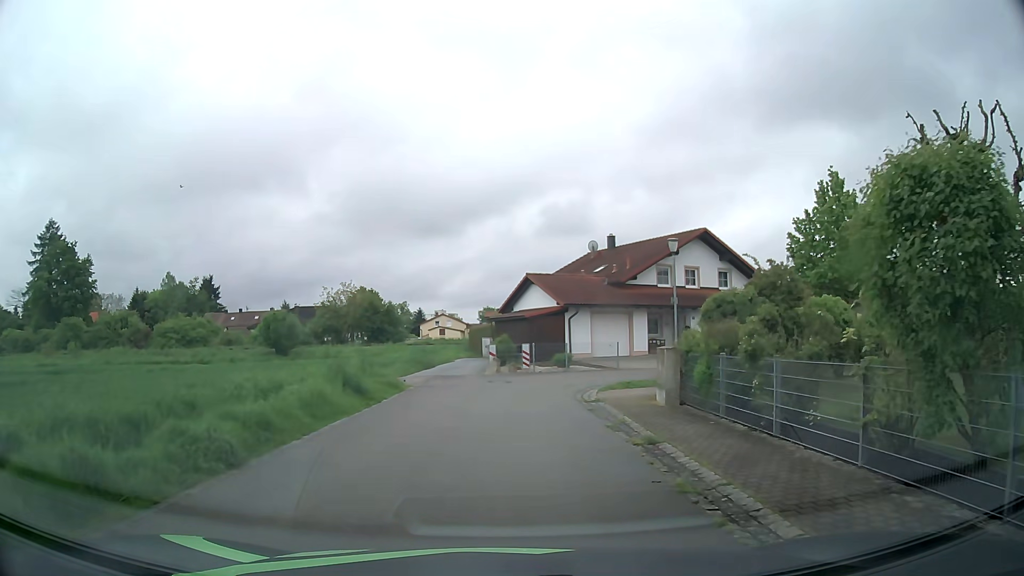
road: residential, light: Day
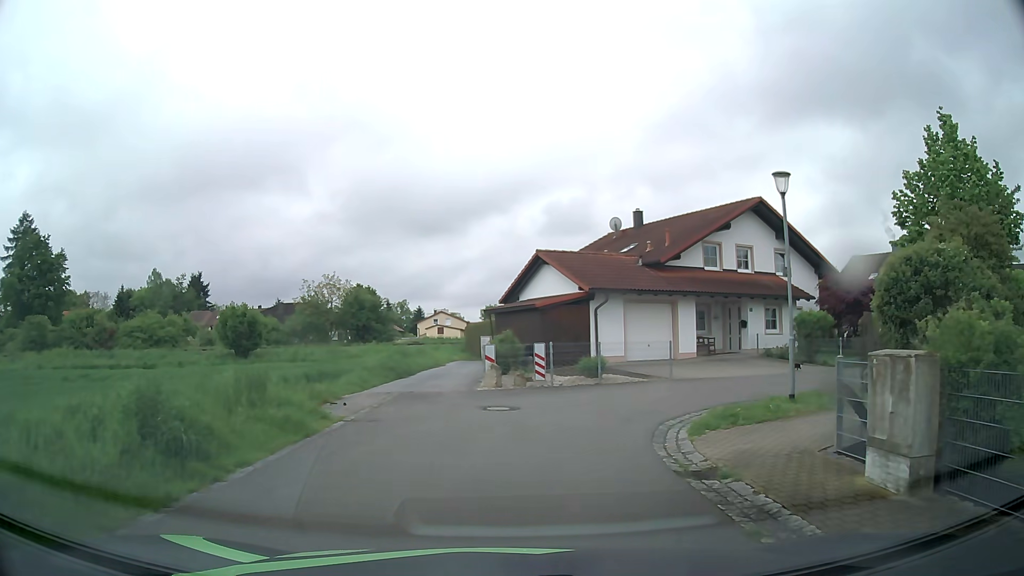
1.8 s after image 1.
(0.0, +8.9) m; 0°
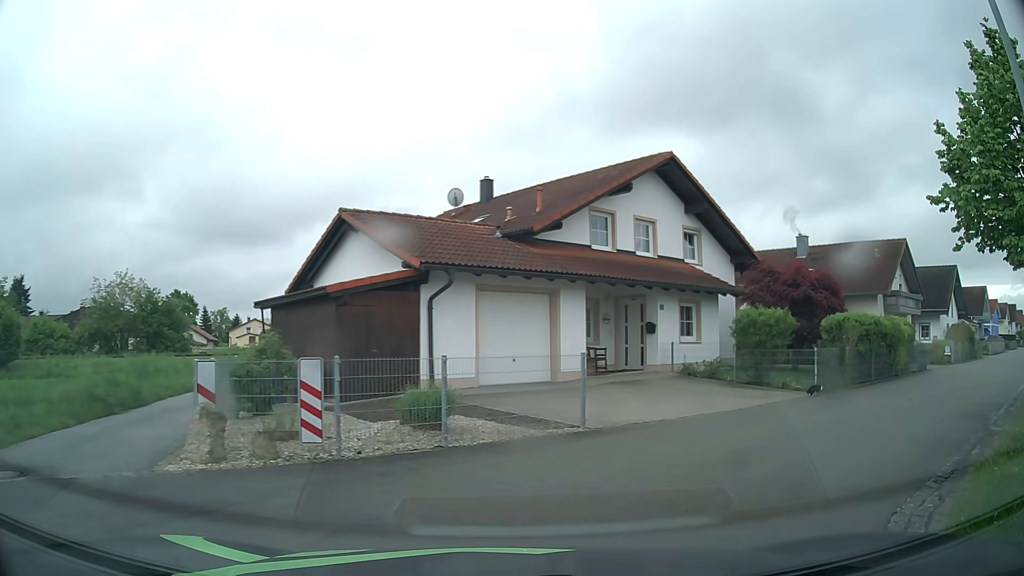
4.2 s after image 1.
(+0.5, +10.1) m; +14°
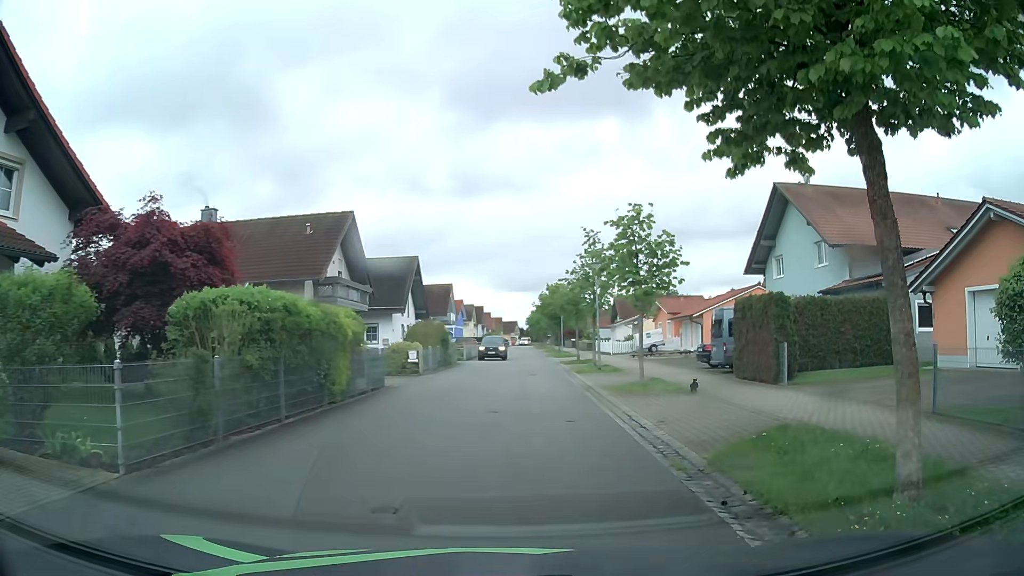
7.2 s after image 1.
(+4.6, +9.8) m; +48°
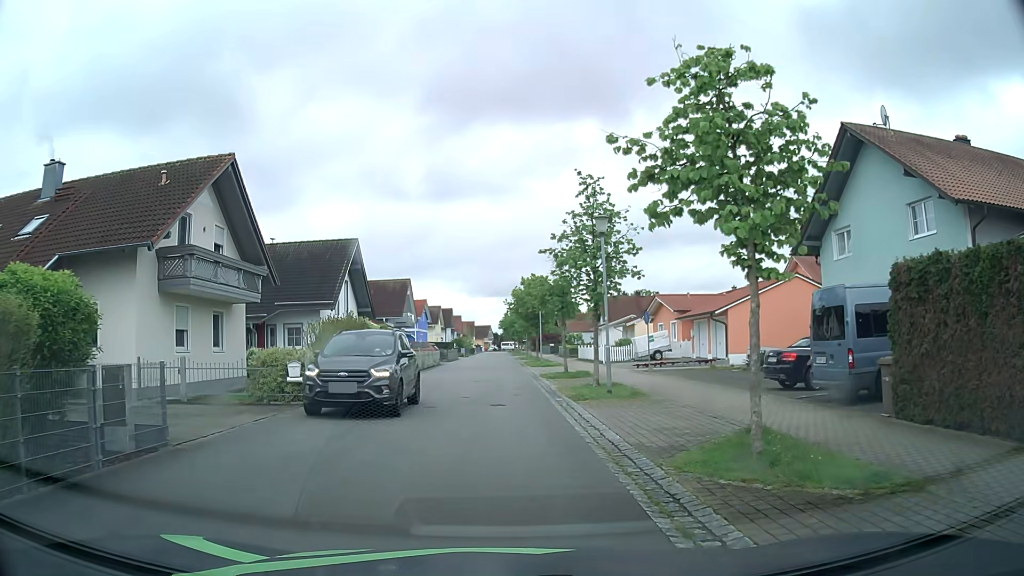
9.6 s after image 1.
(+0.8, +11.2) m; +3°
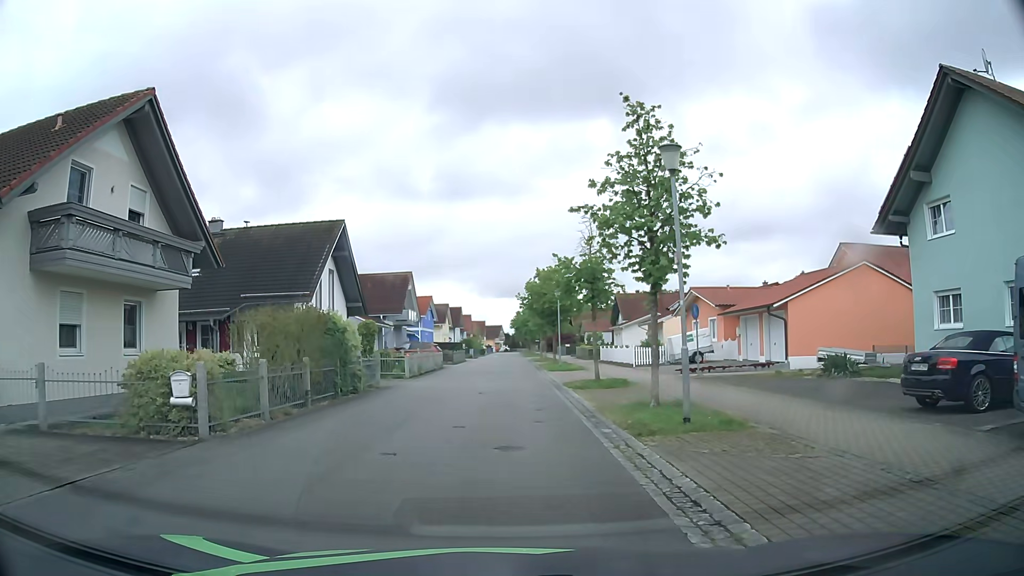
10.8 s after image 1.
(0.0, +6.4) m; 0°
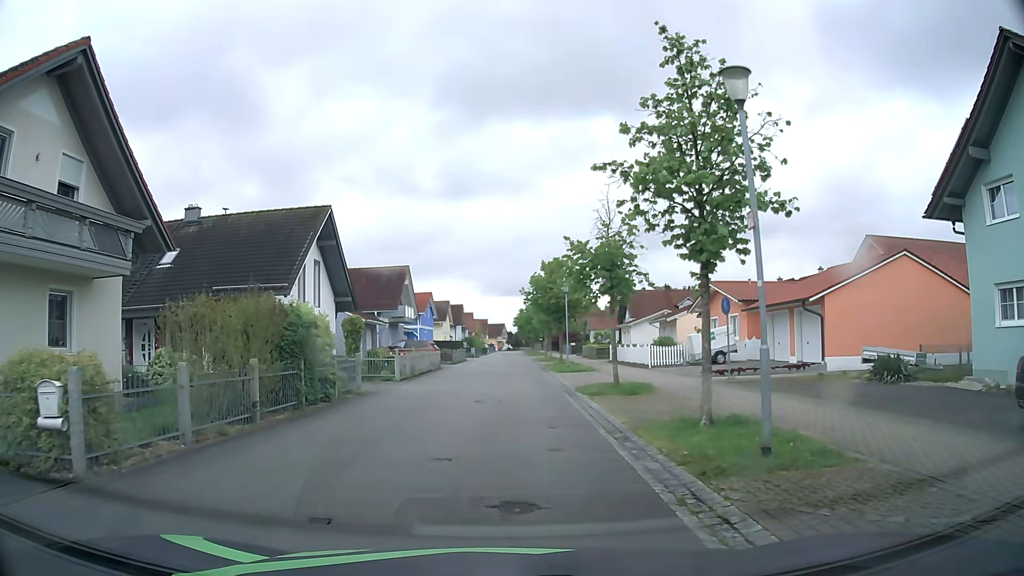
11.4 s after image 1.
(0.0, +3.3) m; 0°
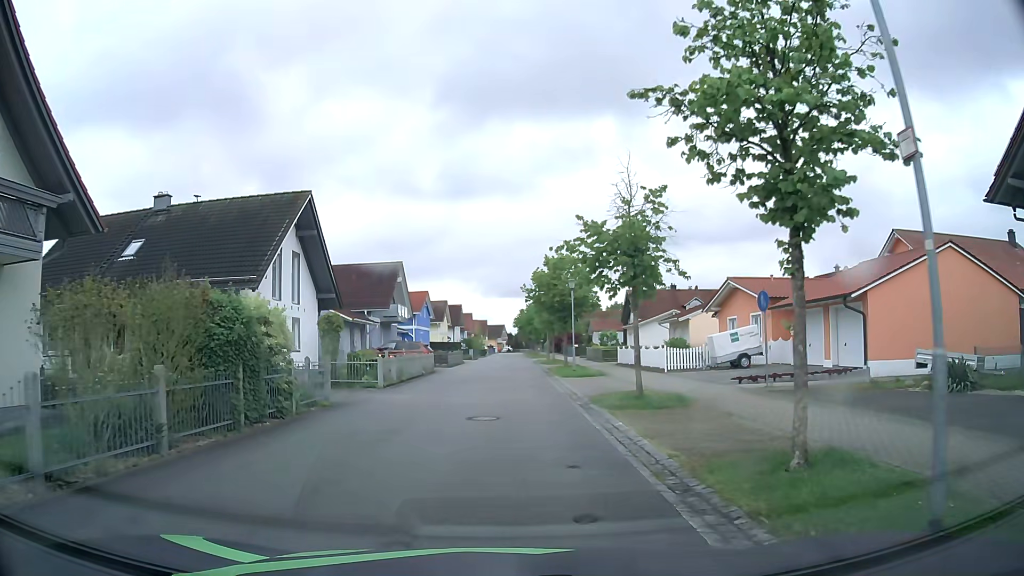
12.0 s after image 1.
(0.0, +3.4) m; 0°
